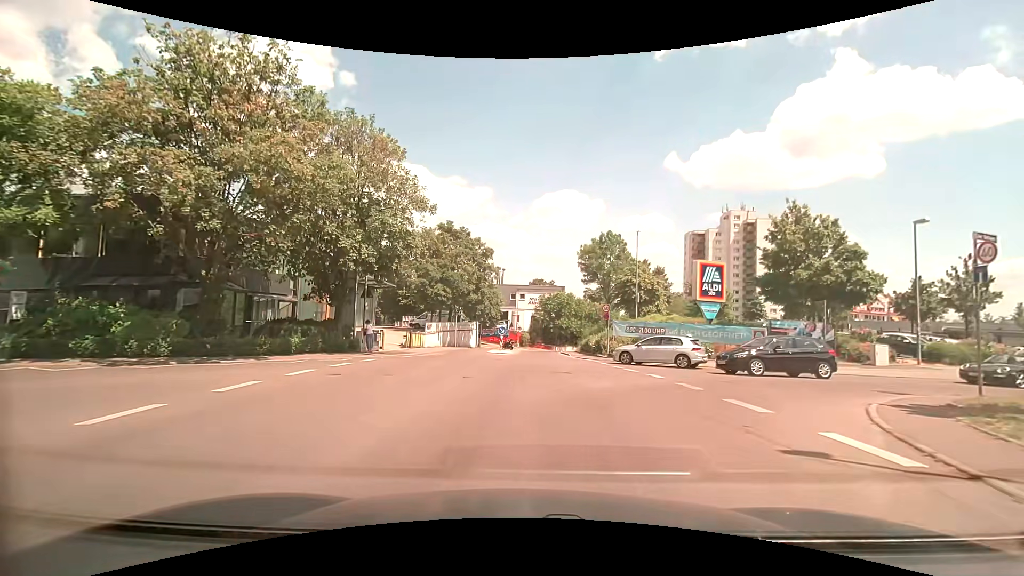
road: unclassified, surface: asphalt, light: Day
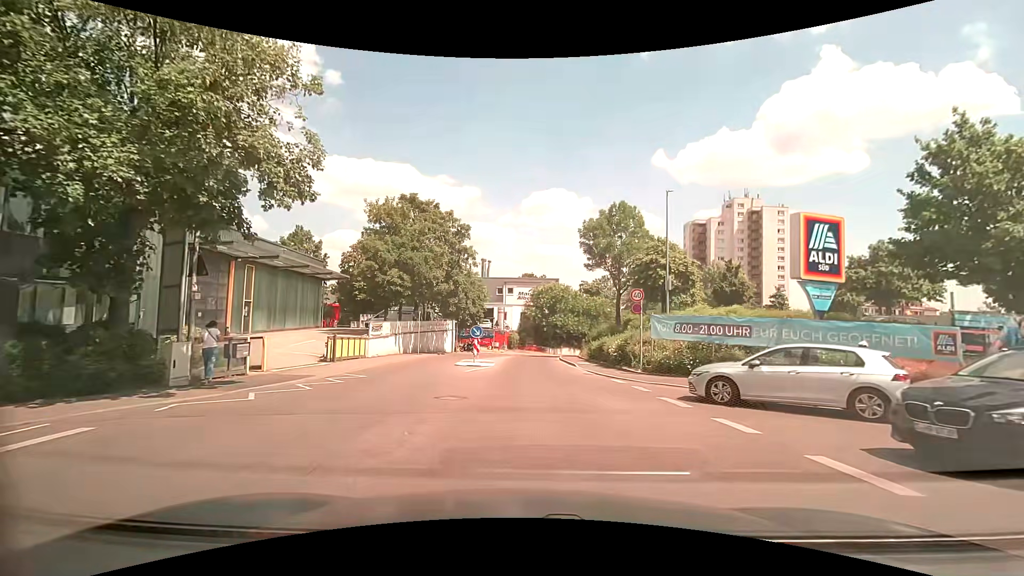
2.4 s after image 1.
(+0.4, +12.9) m; +2°
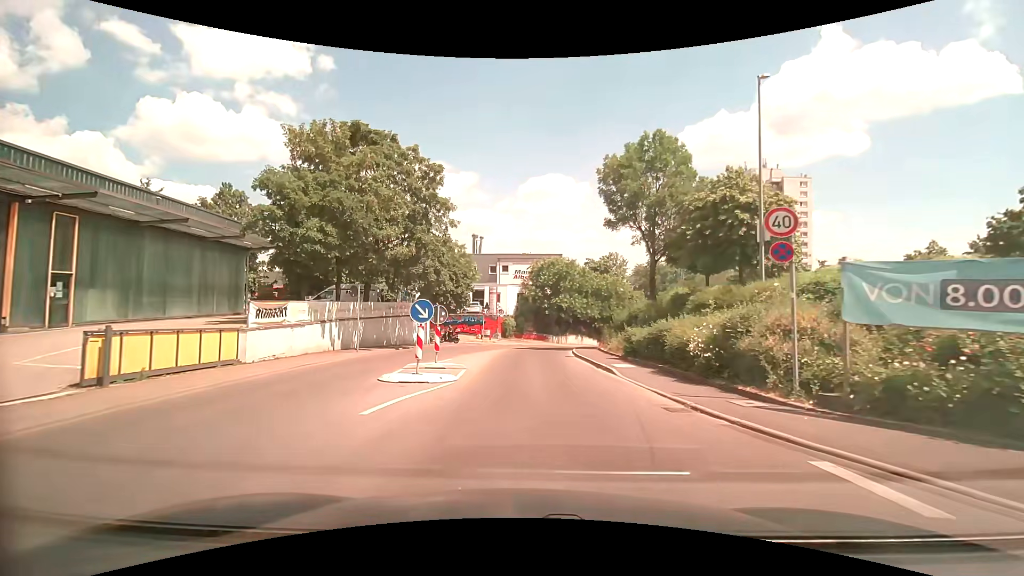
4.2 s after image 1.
(+0.2, +13.0) m; +1°
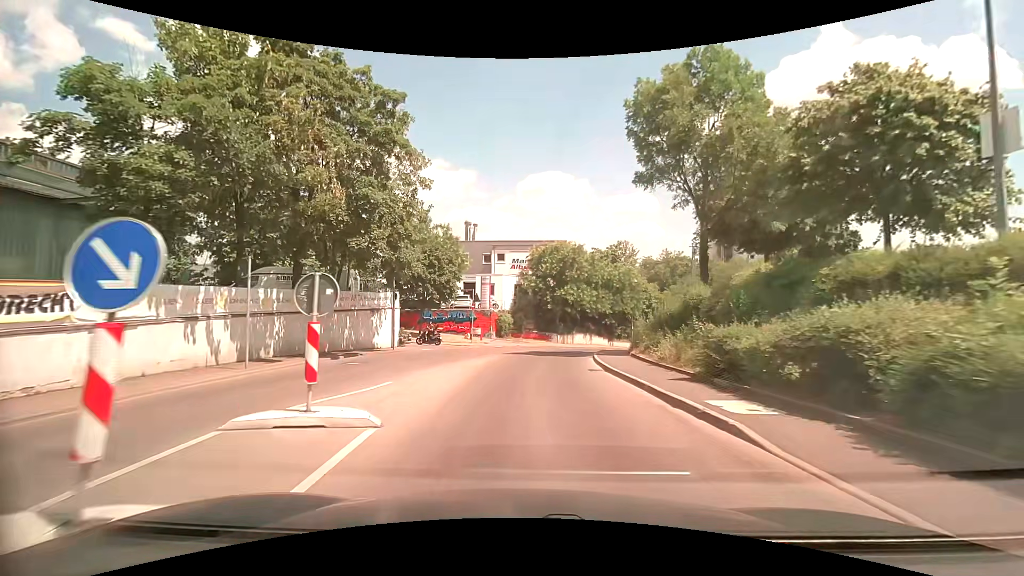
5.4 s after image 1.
(+0.1, +9.4) m; +1°
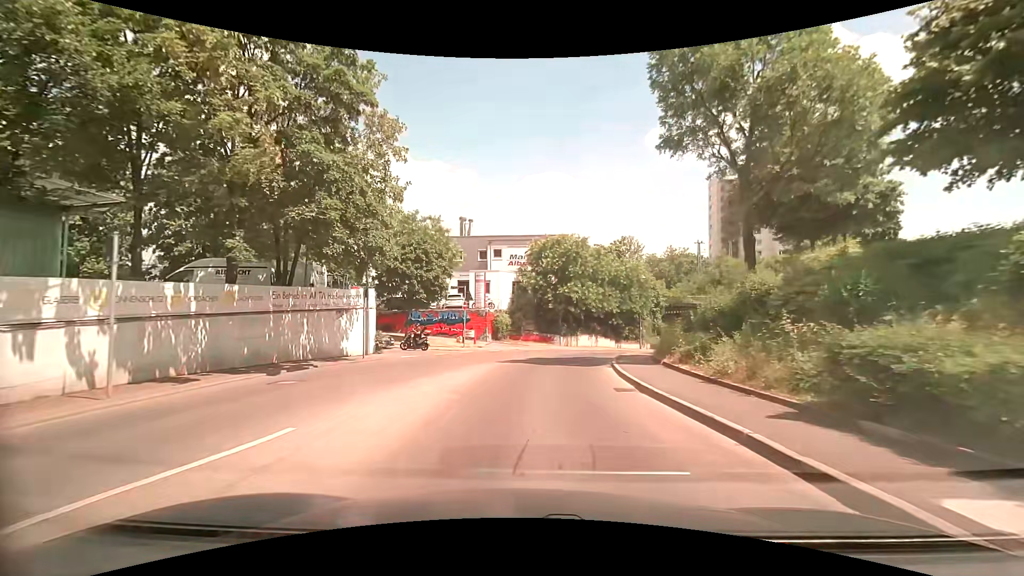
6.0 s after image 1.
(0.0, +4.7) m; 0°
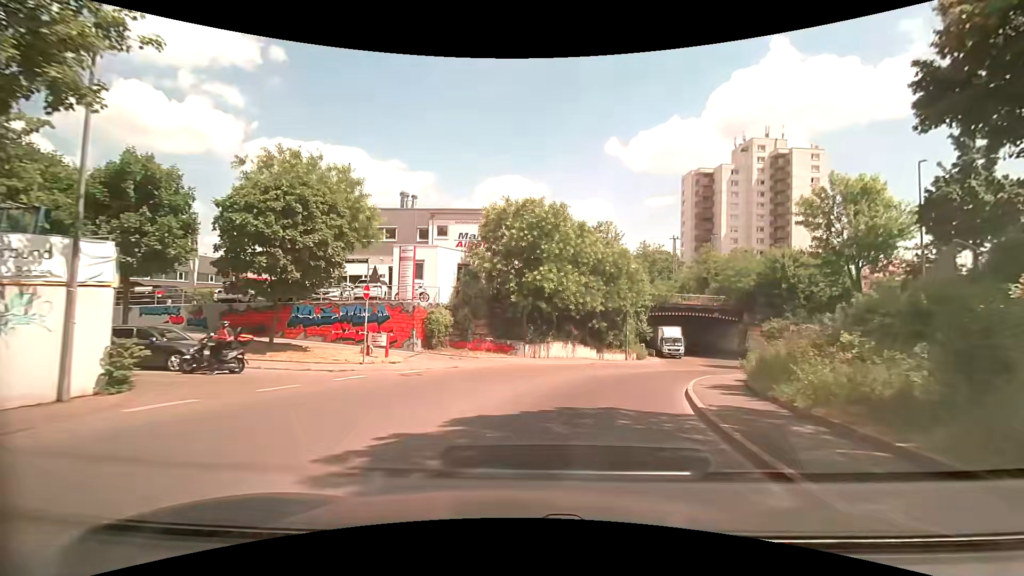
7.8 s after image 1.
(+0.2, +14.2) m; +4°
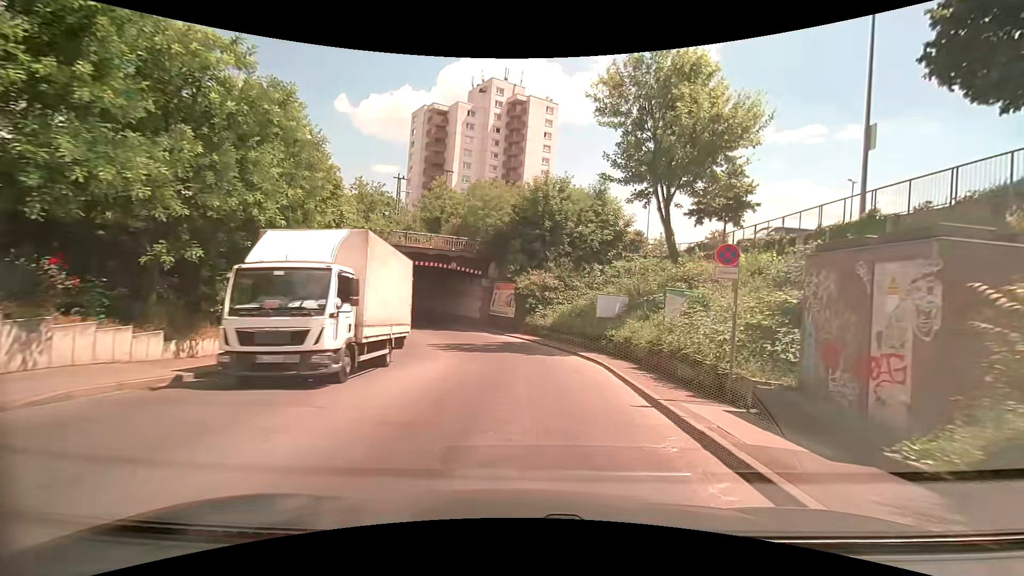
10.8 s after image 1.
(+6.2, +23.1) m; +33°
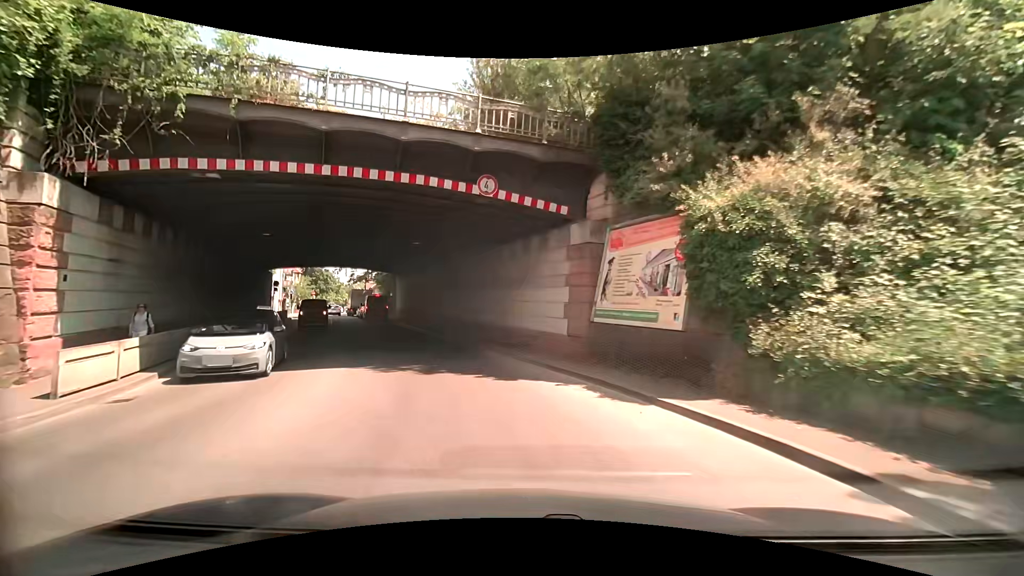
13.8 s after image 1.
(-1.4, +26.1) m; -12°
